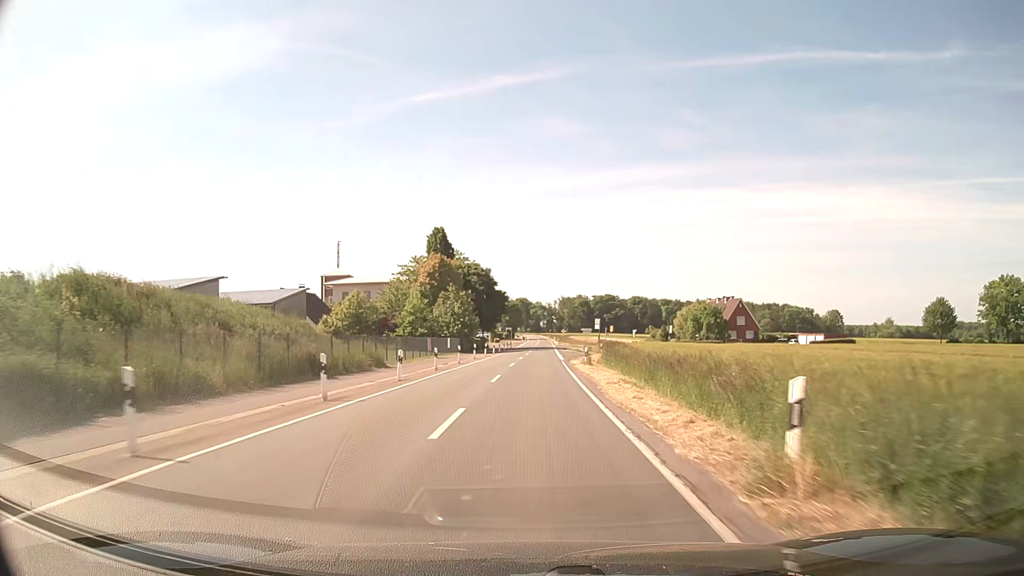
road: secondary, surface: asphalt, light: Day
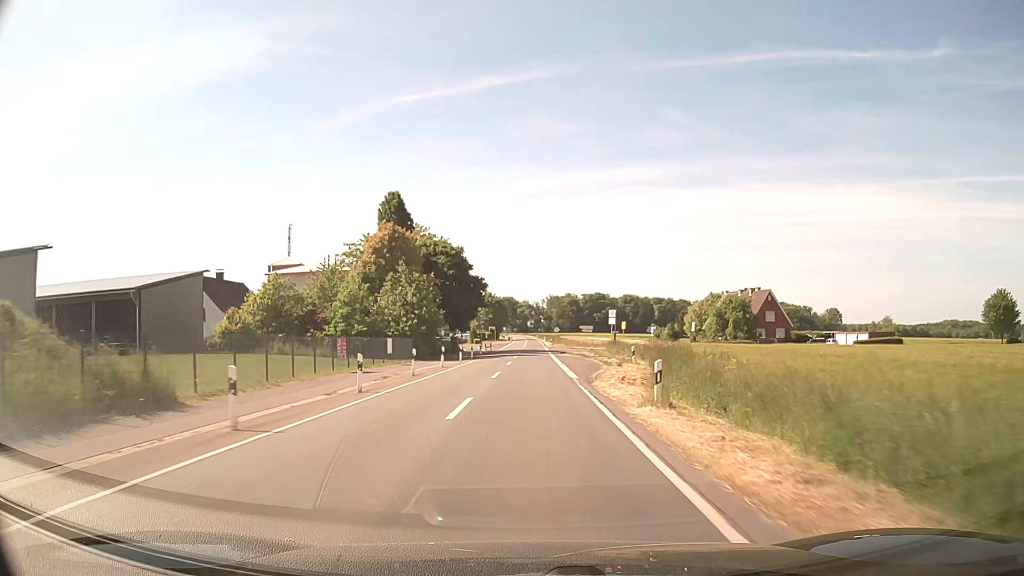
(+0.3, +22.0) m; +1°
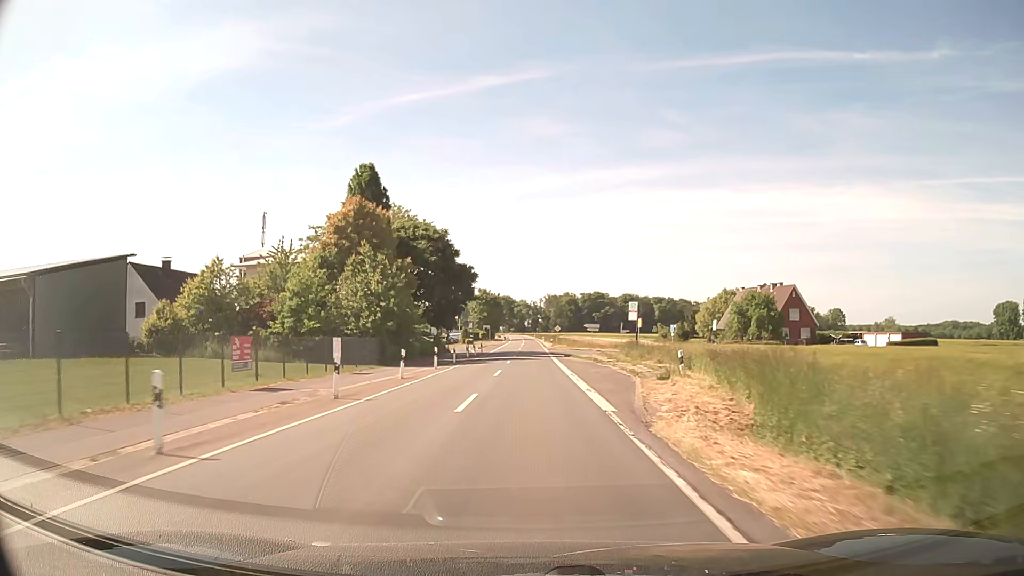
(0.0, +10.9) m; 0°
